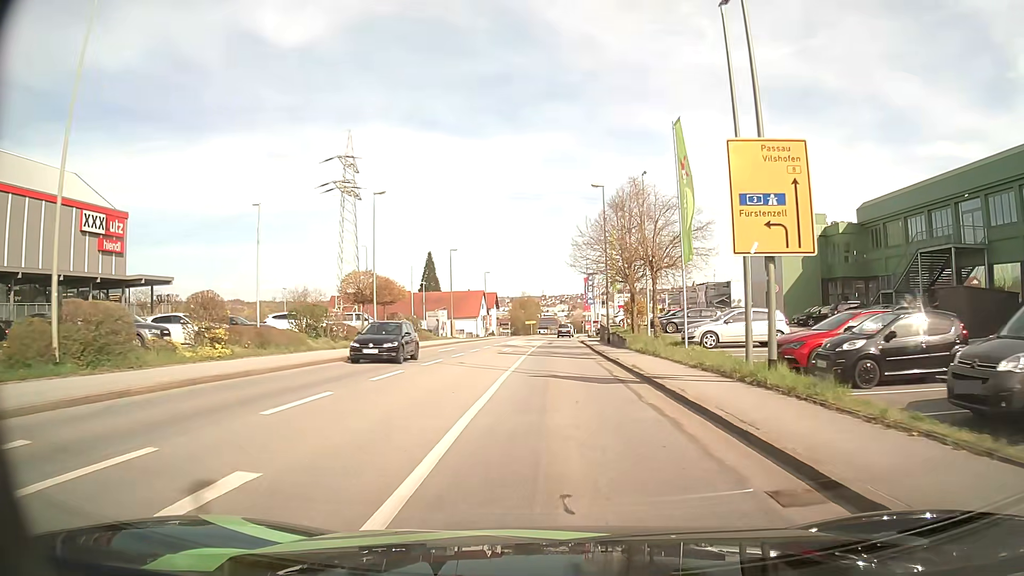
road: tertiary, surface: asphalt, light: Day
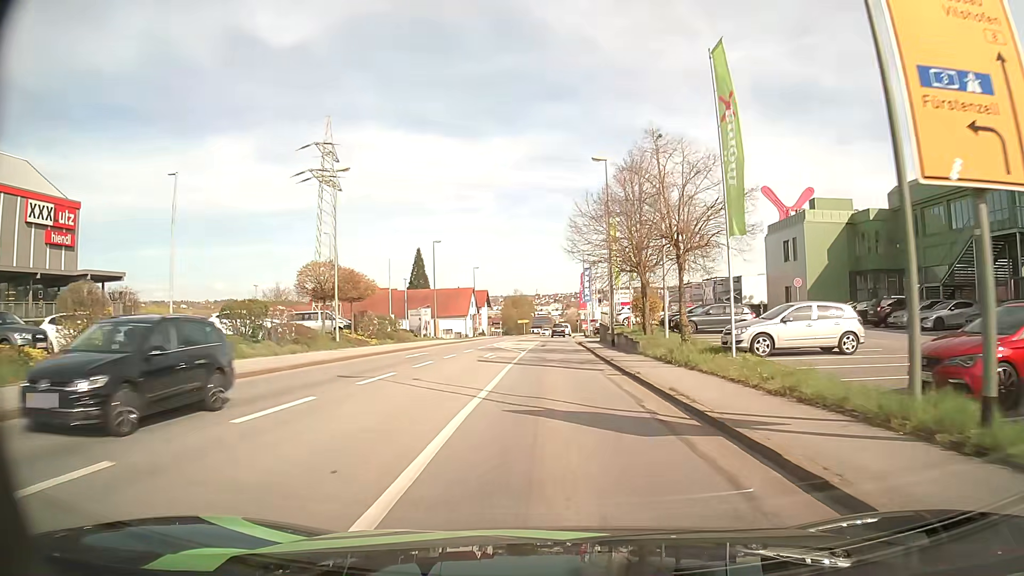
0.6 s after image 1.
(0.0, +6.9) m; 0°
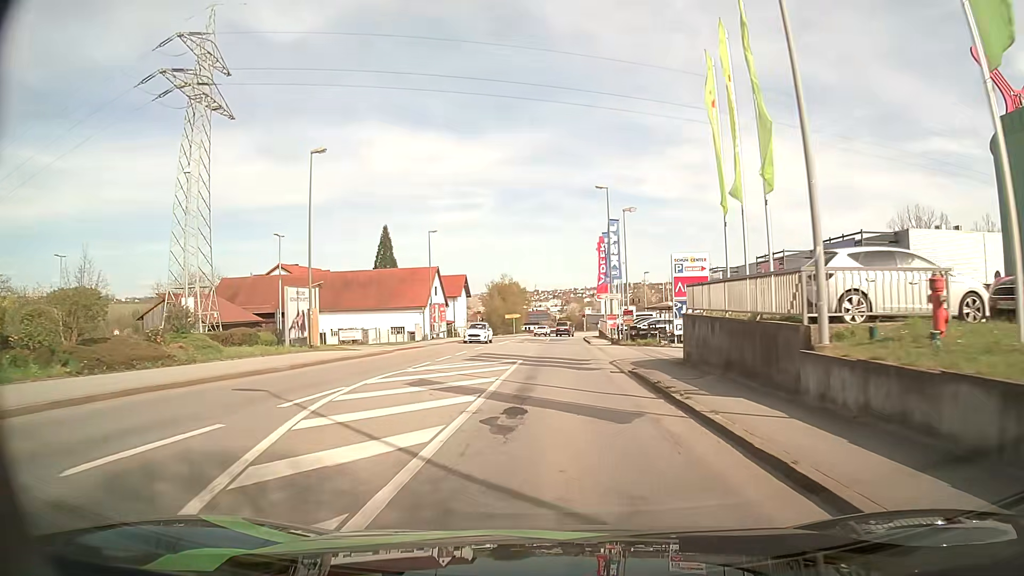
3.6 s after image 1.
(0.0, +35.0) m; 0°
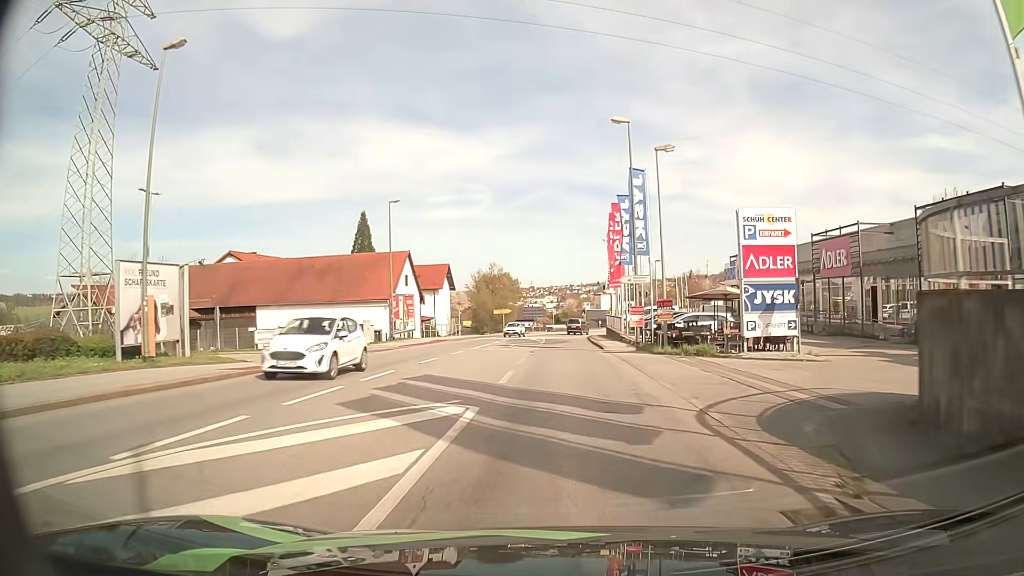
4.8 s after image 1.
(0.0, +14.0) m; 0°
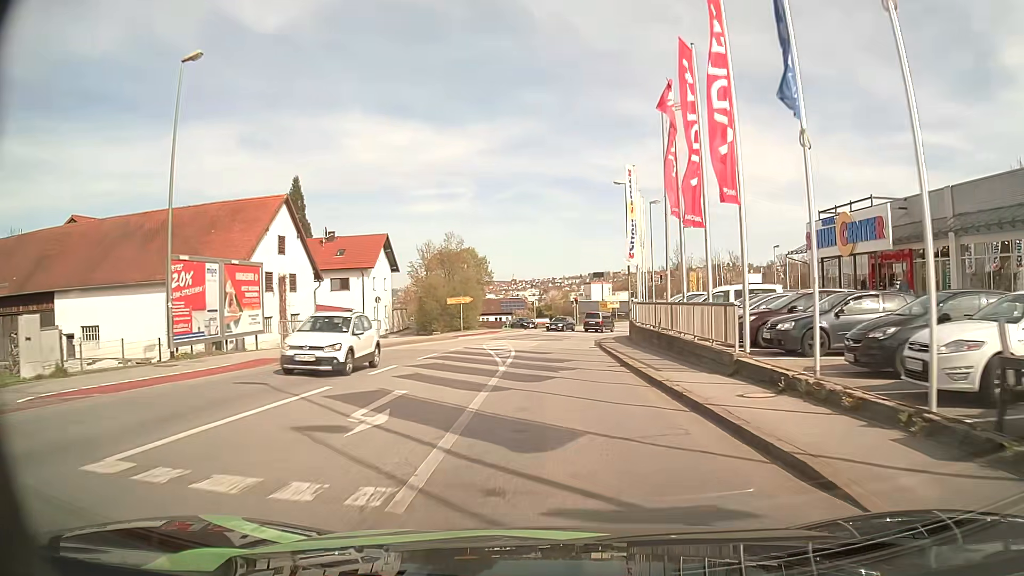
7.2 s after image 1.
(+0.2, +27.7) m; +1°
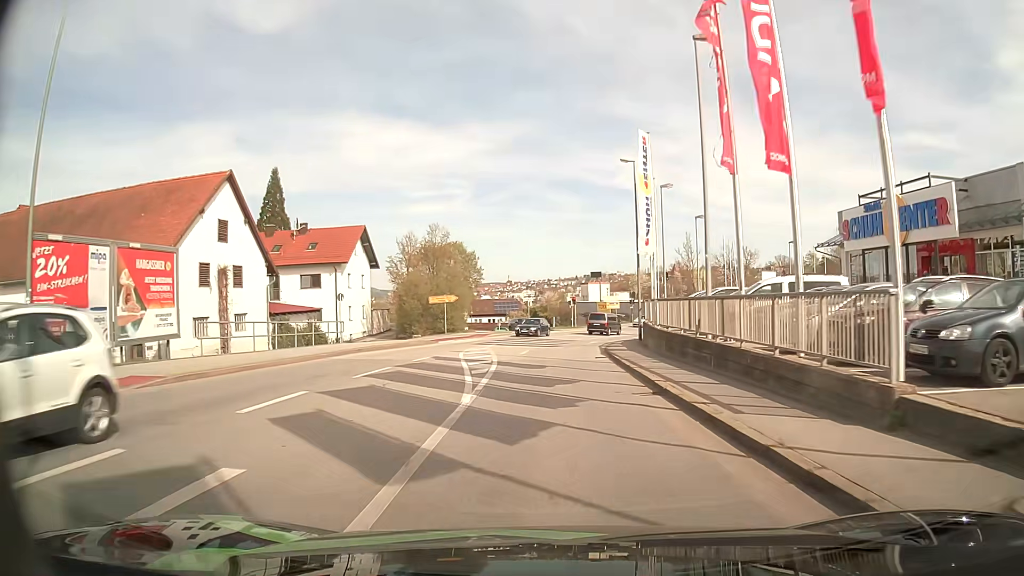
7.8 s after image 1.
(0.0, +6.8) m; +1°
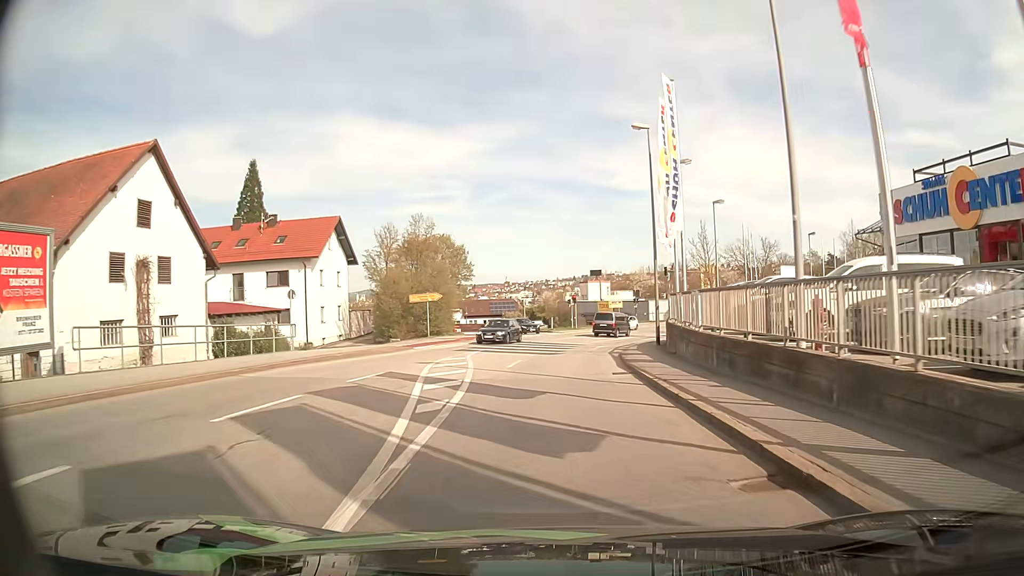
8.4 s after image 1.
(0.0, +6.7) m; 0°
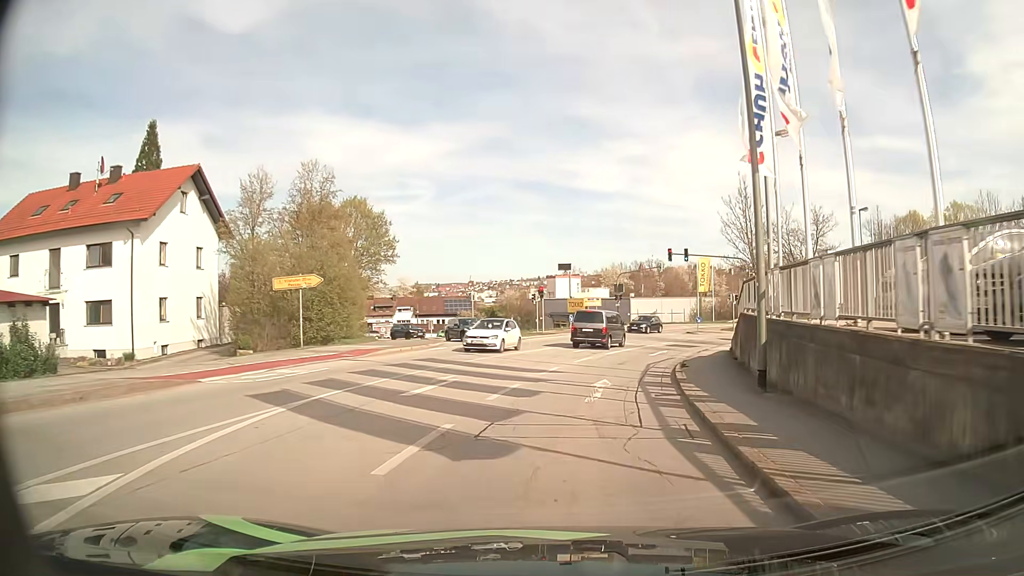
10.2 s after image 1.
(+0.5, +18.5) m; +3°
(0, +10) (+2, +20) (+4, +30) (+8, +39) (+12, +48) (+17, +57) (+23, +65) (+29, +72) (+37, +79) (+44, +85) m
